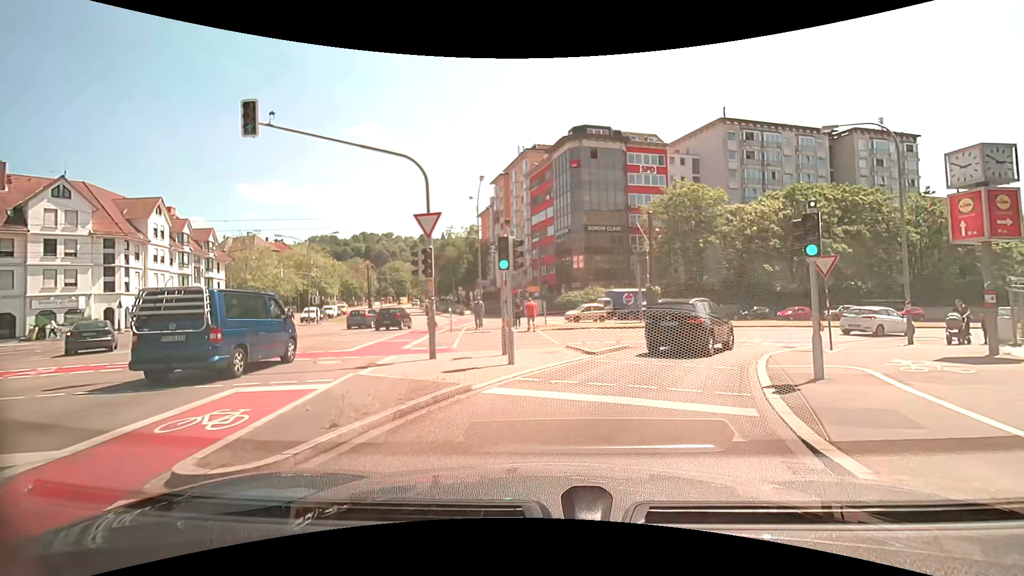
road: primary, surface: asphalt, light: Day
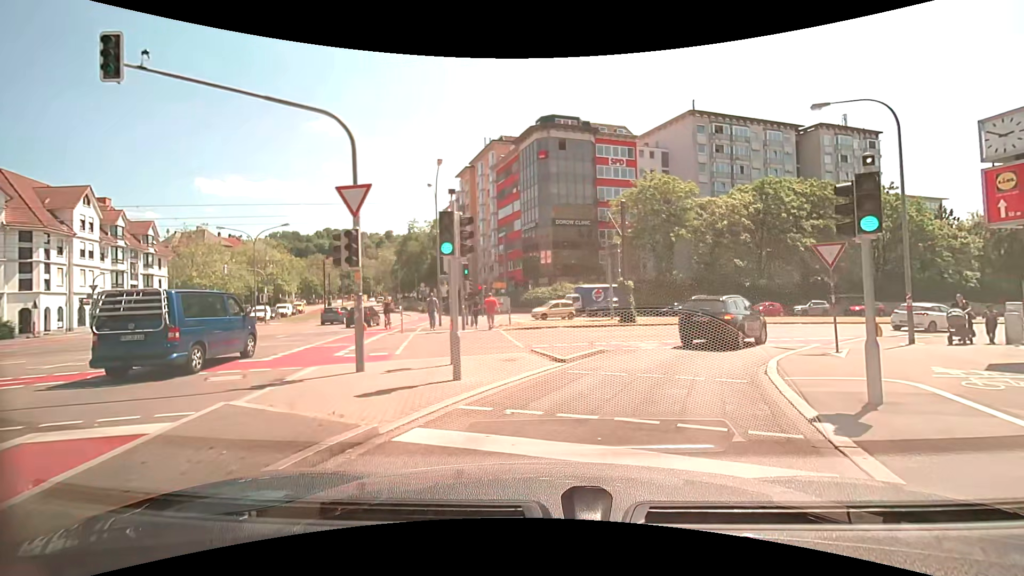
(+0.1, +2.8) m; +4°
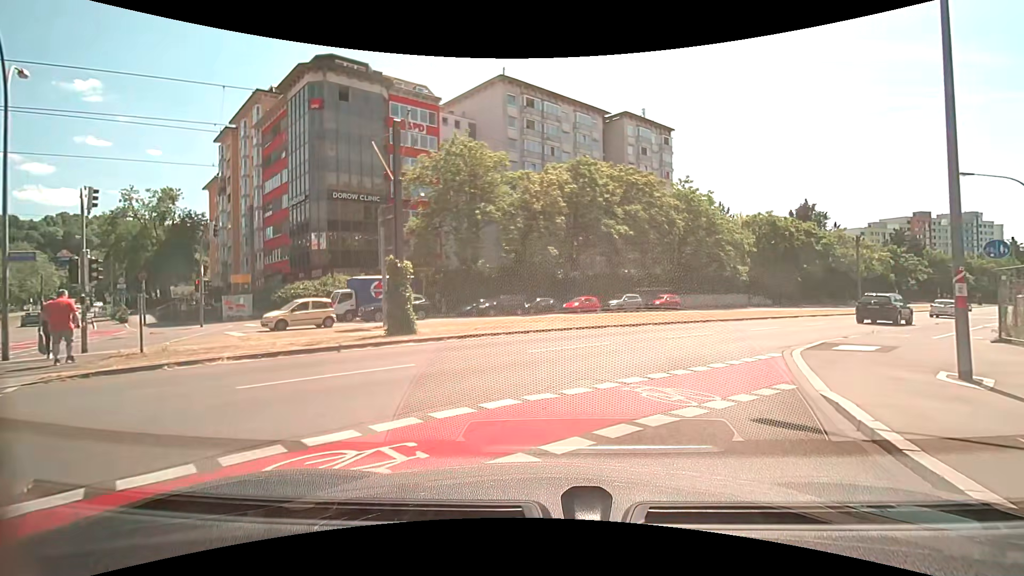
(+2.4, +12.7) m; +21°
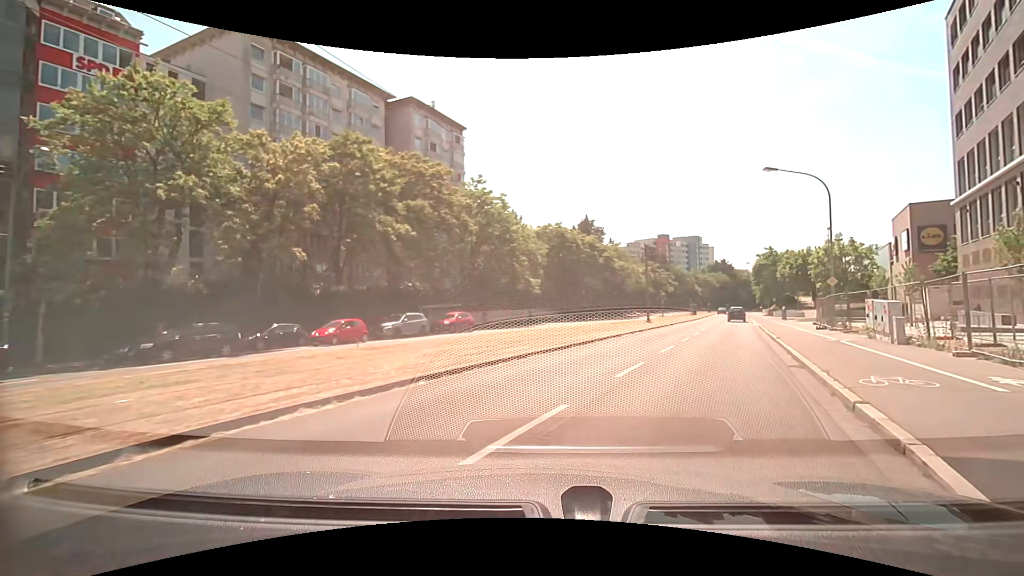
(+2.2, +12.1) m; +23°
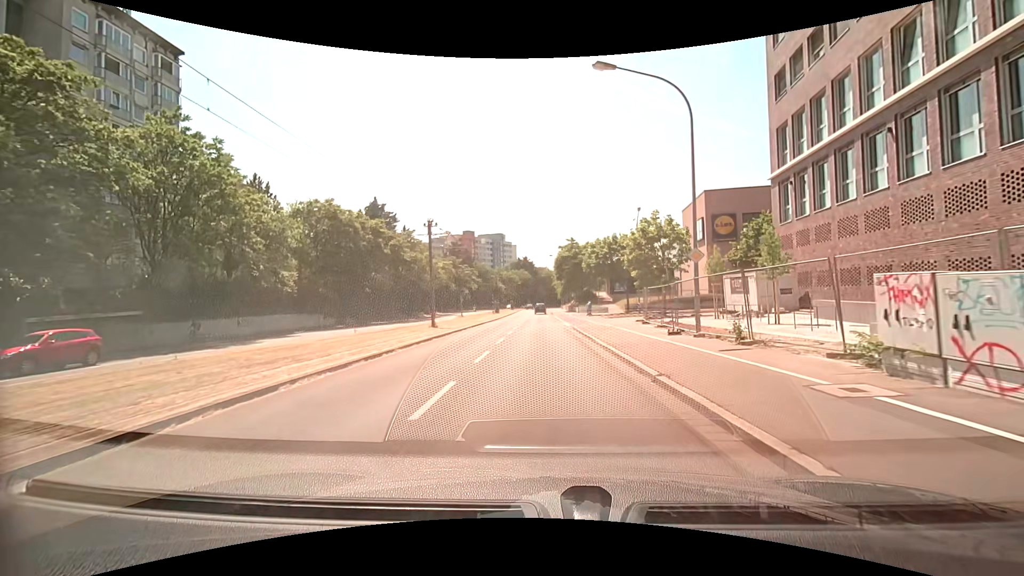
(+4.4, +15.4) m; +21°
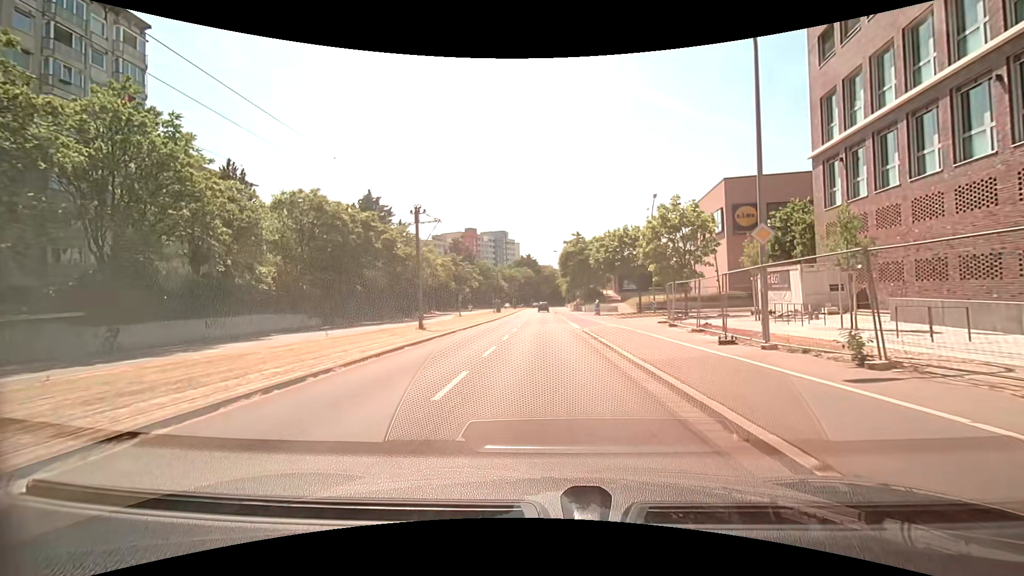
(0.0, +4.9) m; +1°
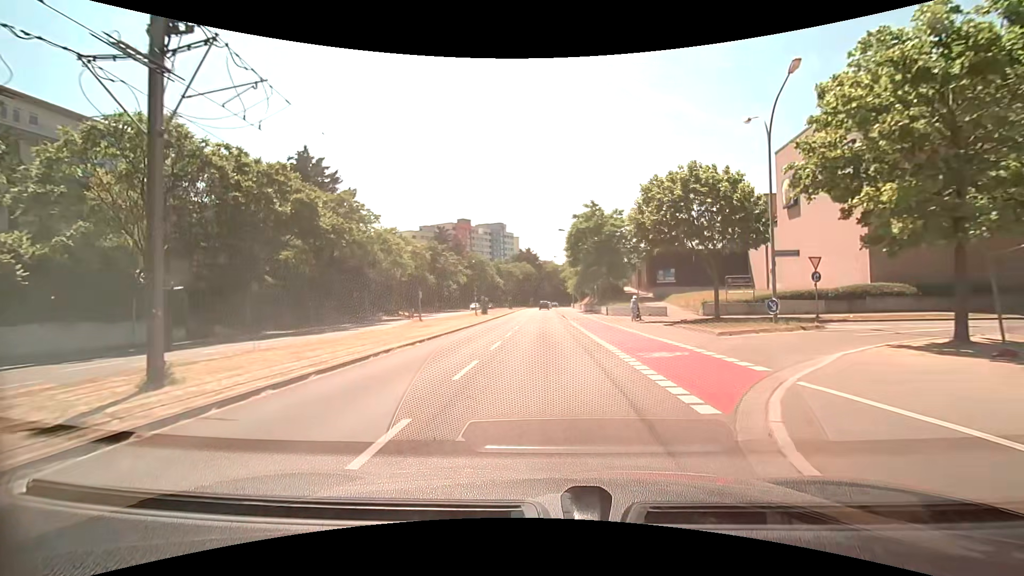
(-0.4, +22.5) m; -1°
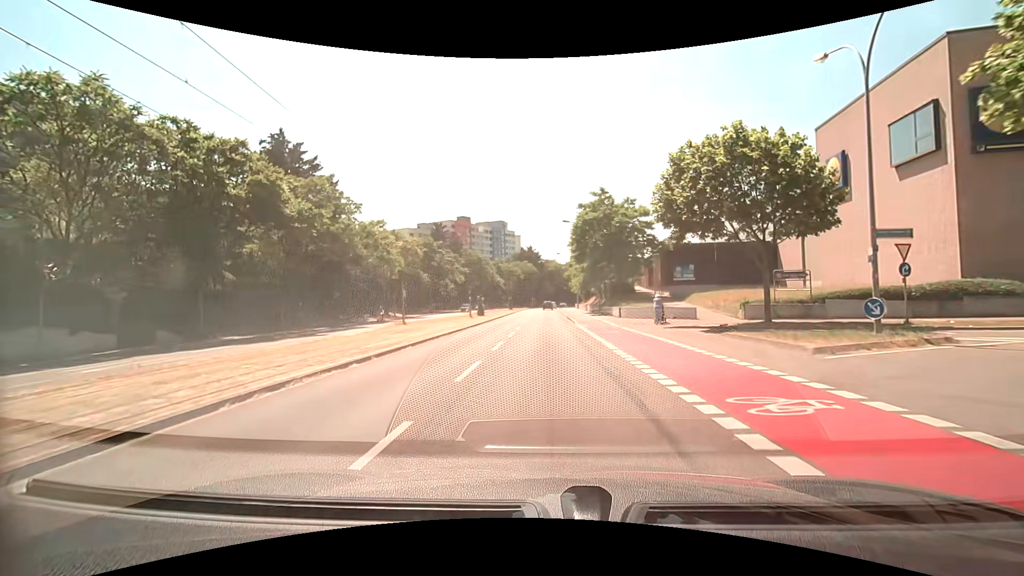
(0.0, +6.2) m; +1°
(0, +10) (0, +20) (-1, +30) (-1, +40) (-1, +50) (-1, +60) (-1, +70) (-2, +80) (-2, +90) (-1, +100) m
